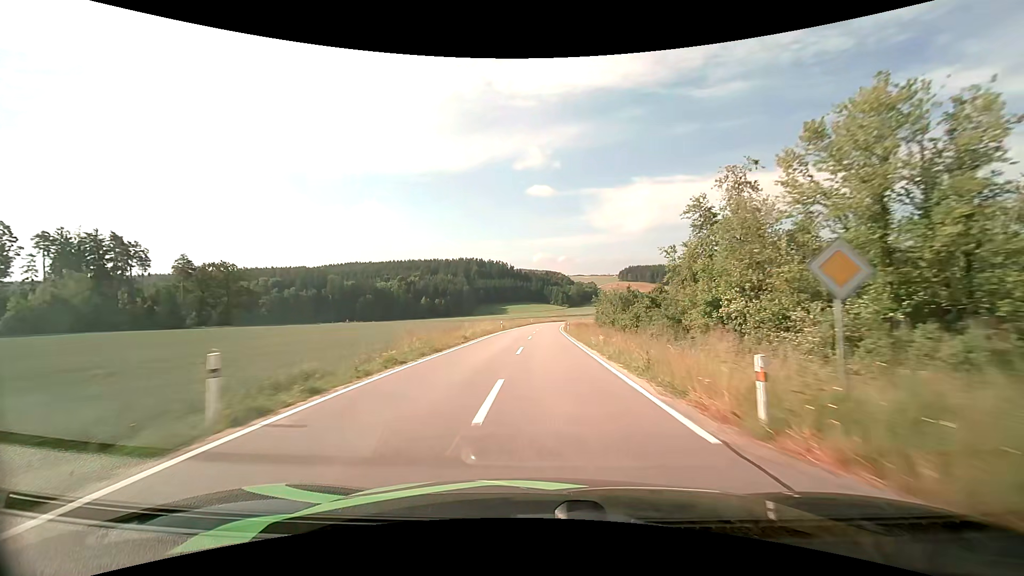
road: tertiary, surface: asphalt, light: Day
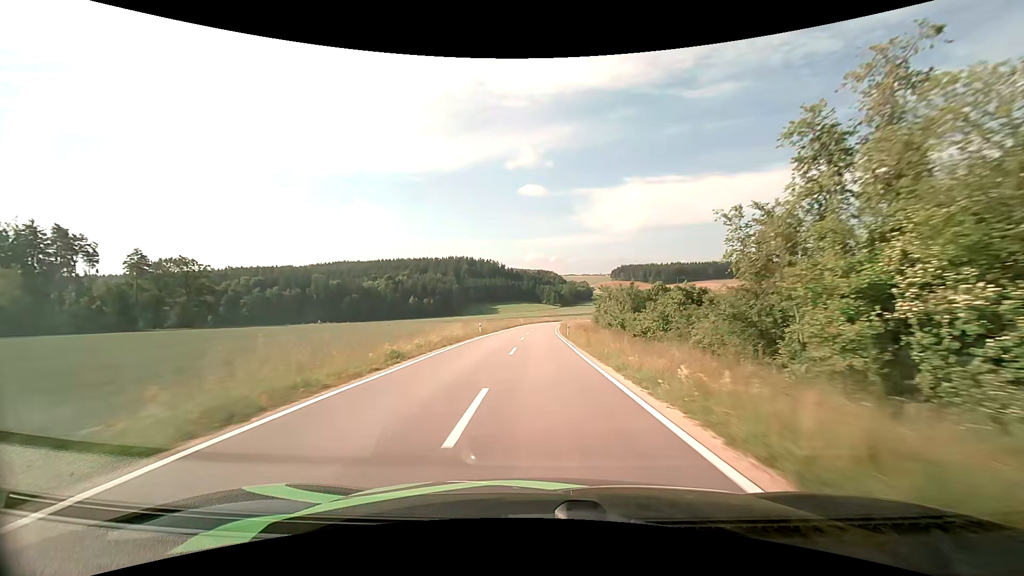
(+0.1, +12.6) m; +1°
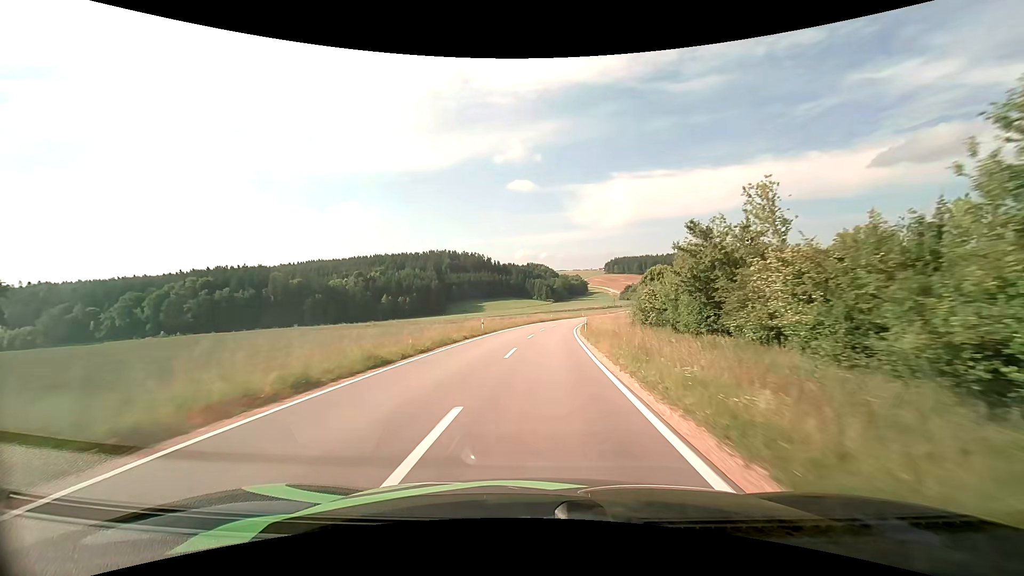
(+0.4, +50.7) m; +1°
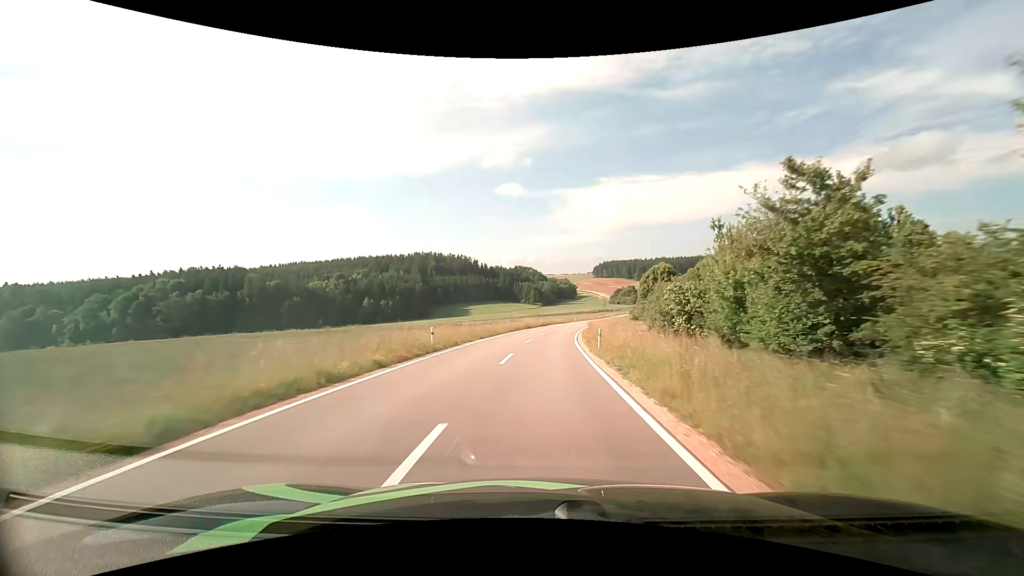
(+0.1, +12.7) m; +1°
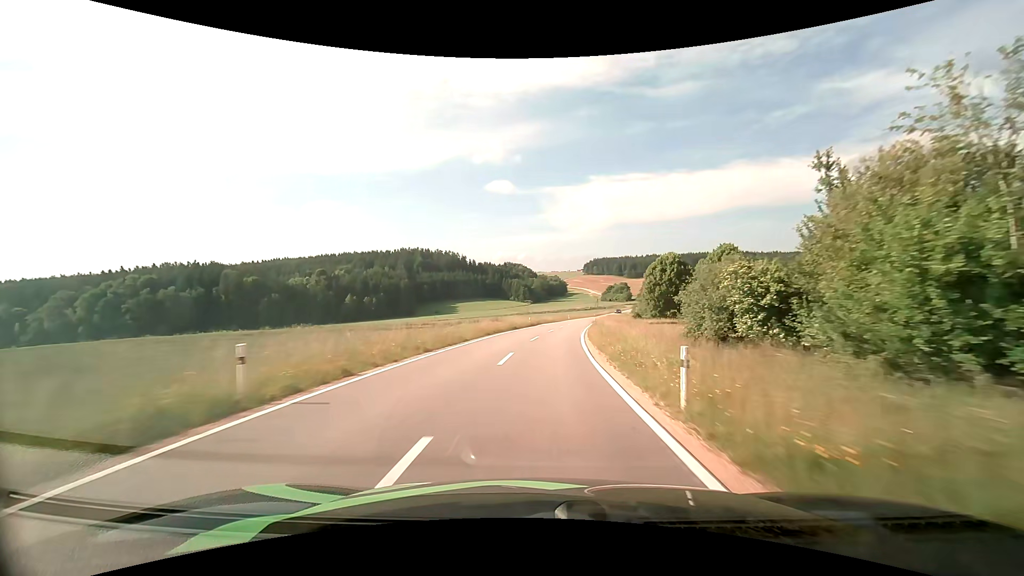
(+0.1, +12.8) m; +1°
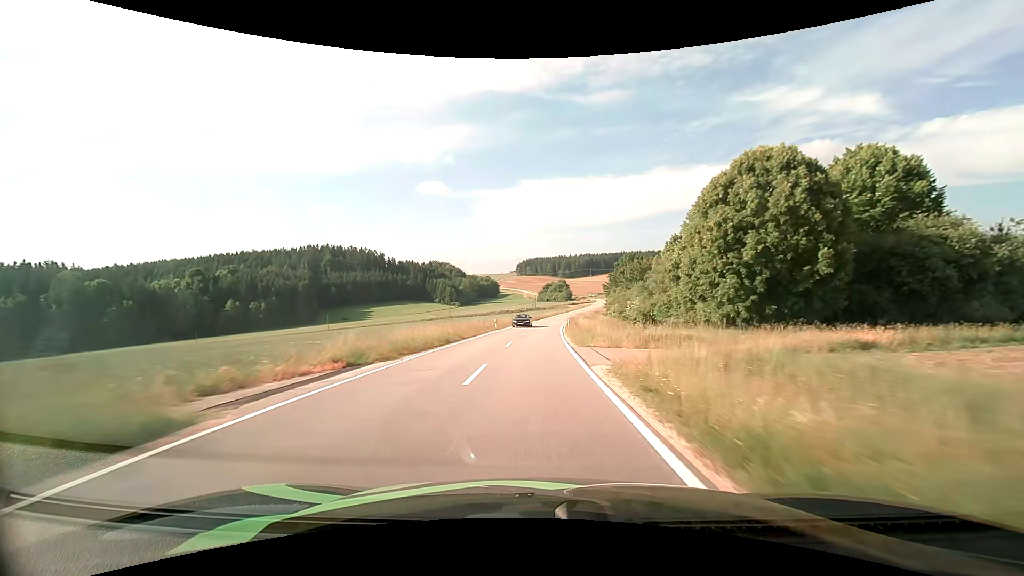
(+3.5, +50.9) m; +8°
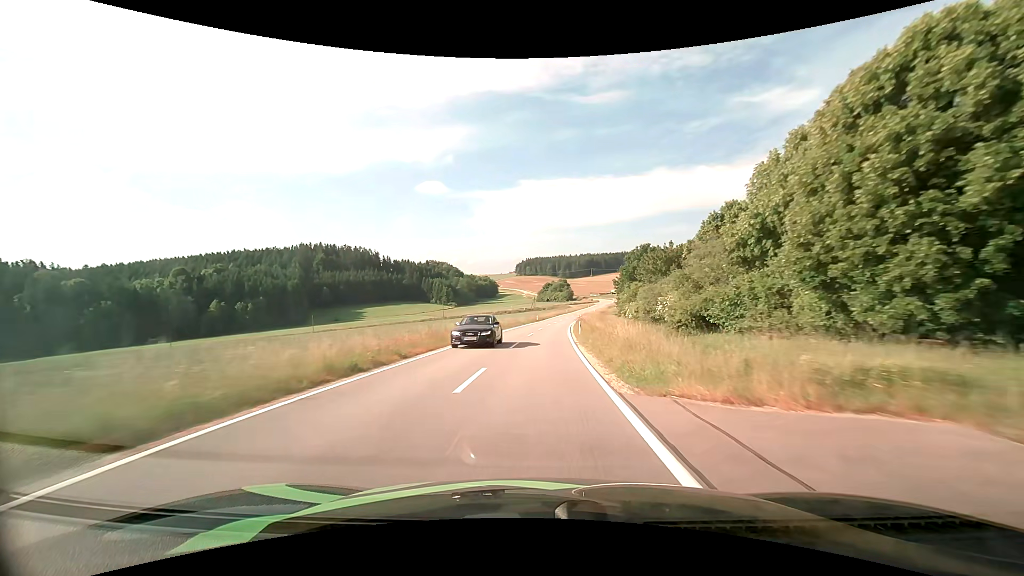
(0.0, +13.0) m; 0°
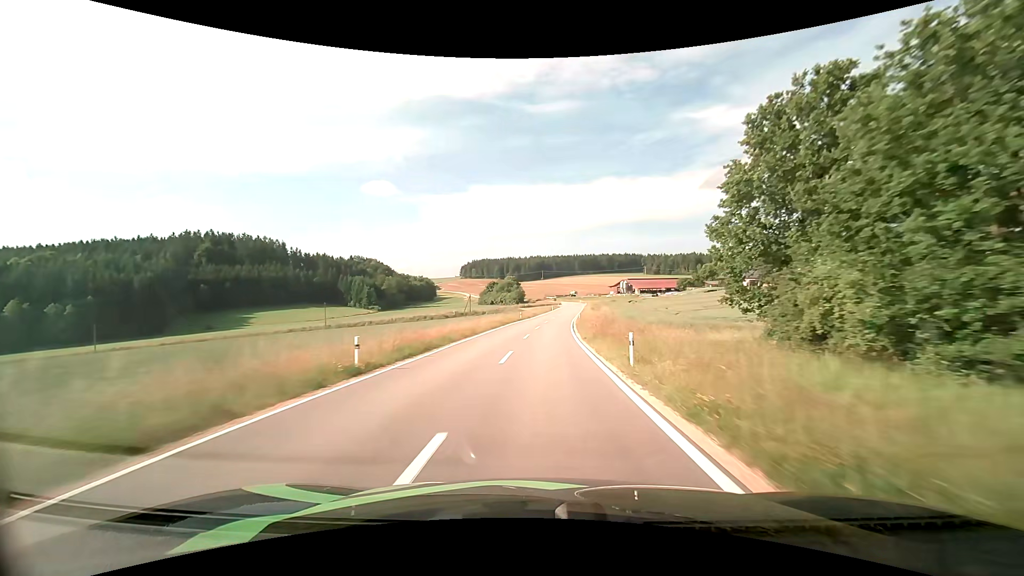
(+2.7, +66.6) m; +6°
(0, +10) (0, +20) (0, +30) (+1, +40) (+2, +50) (+2, +60) (+3, +70) (+4, +80) (+5, +90) (+7, +100) m
